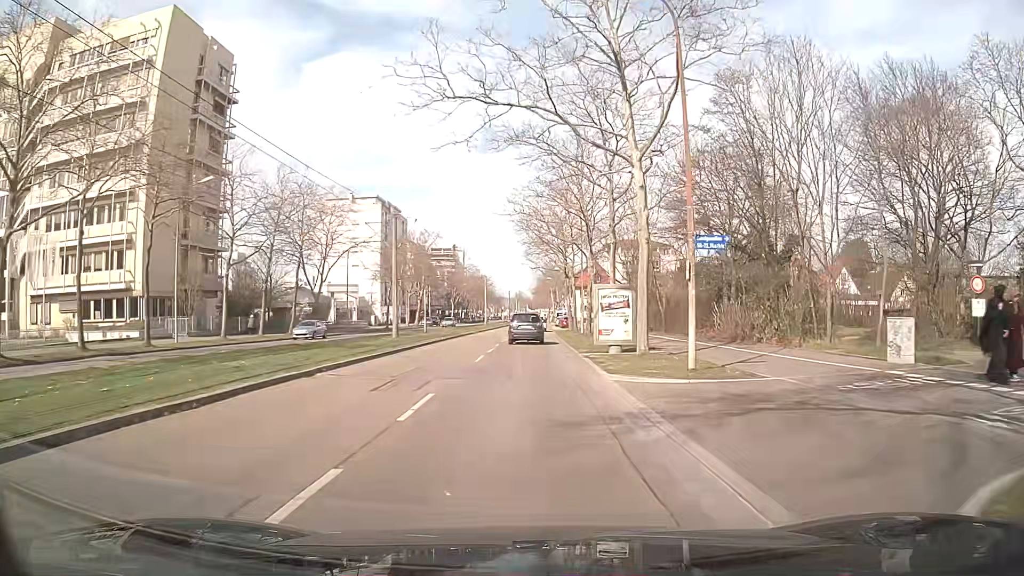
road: tertiary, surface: asphalt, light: Day
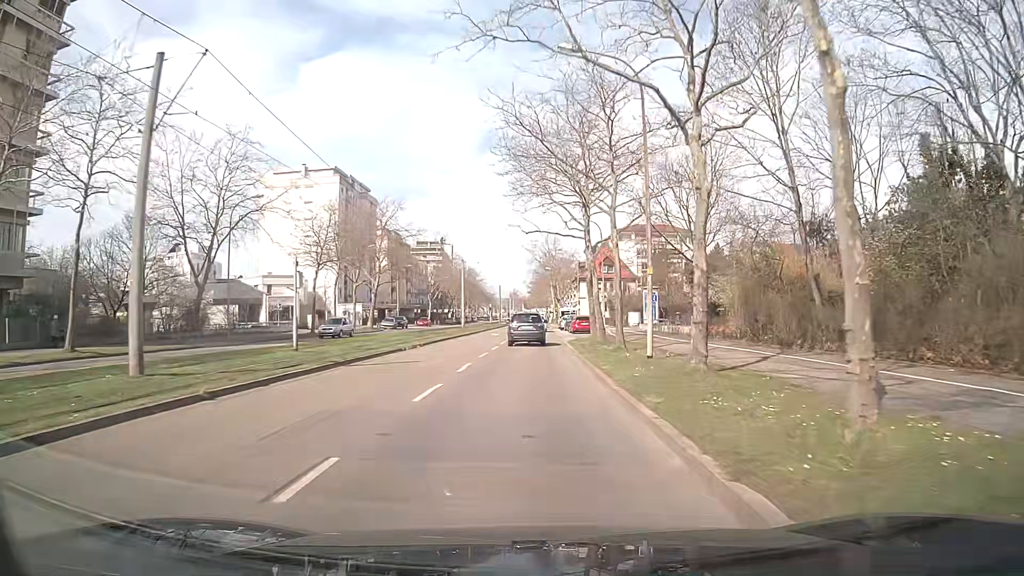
(+0.6, +28.0) m; +2°
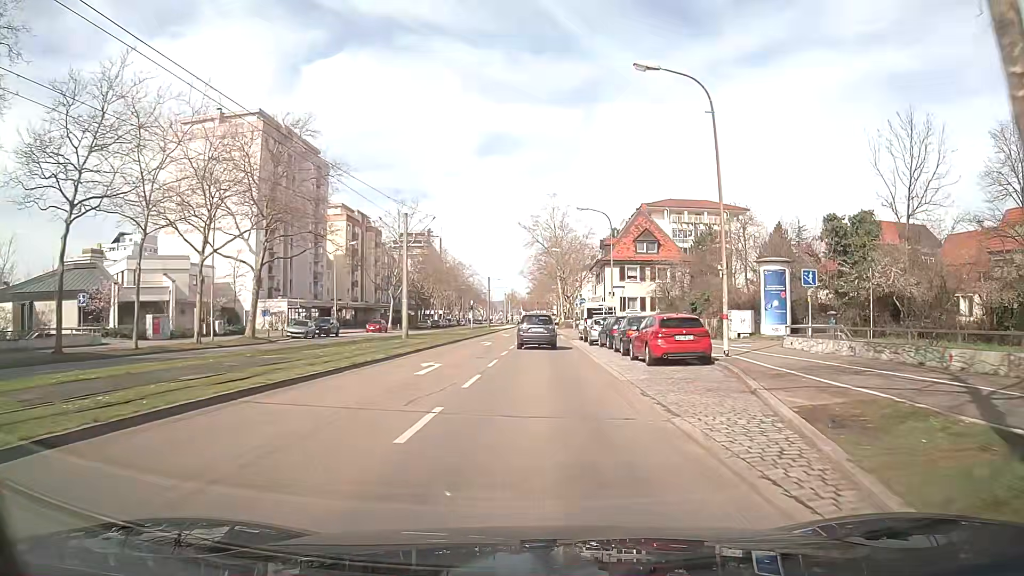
(-0.4, +33.7) m; 0°
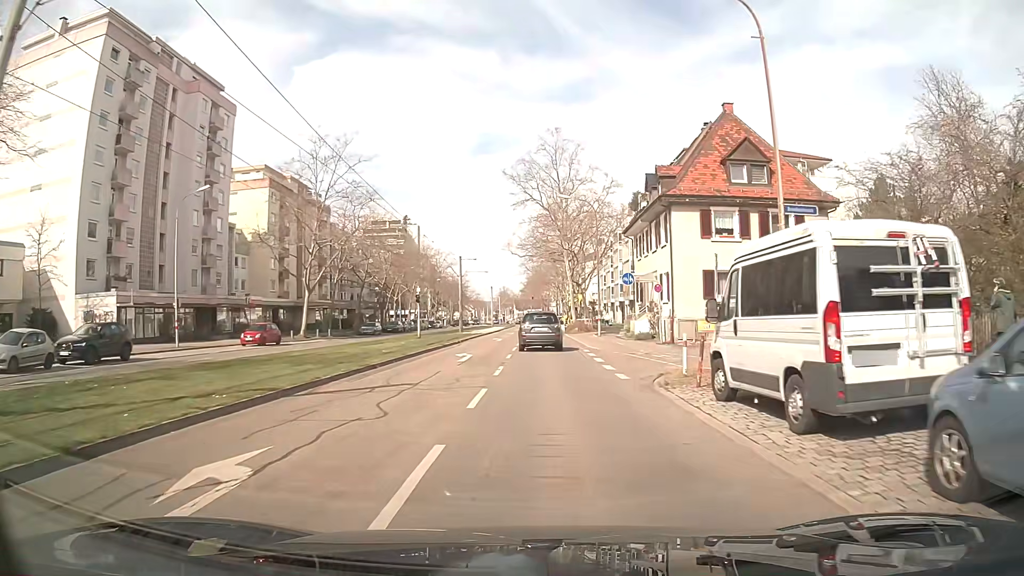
(-0.1, +32.9) m; 0°
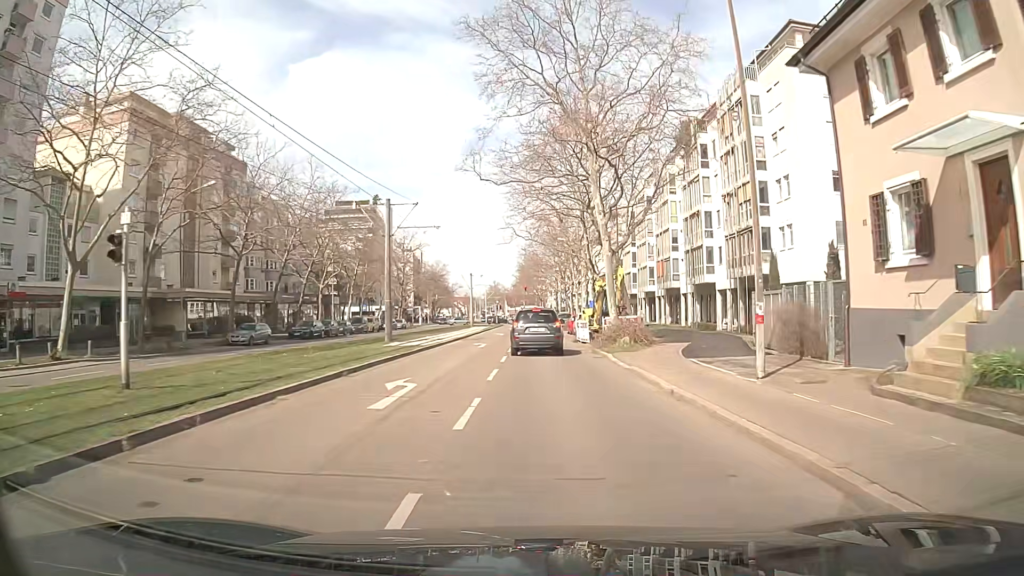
(+0.4, +31.7) m; +1°
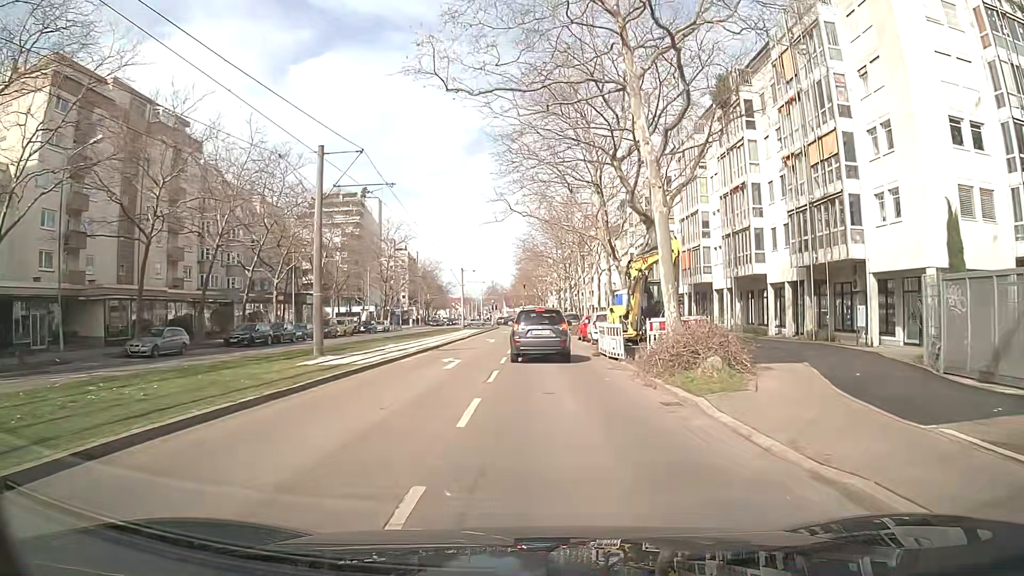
(0.0, +11.6) m; 0°
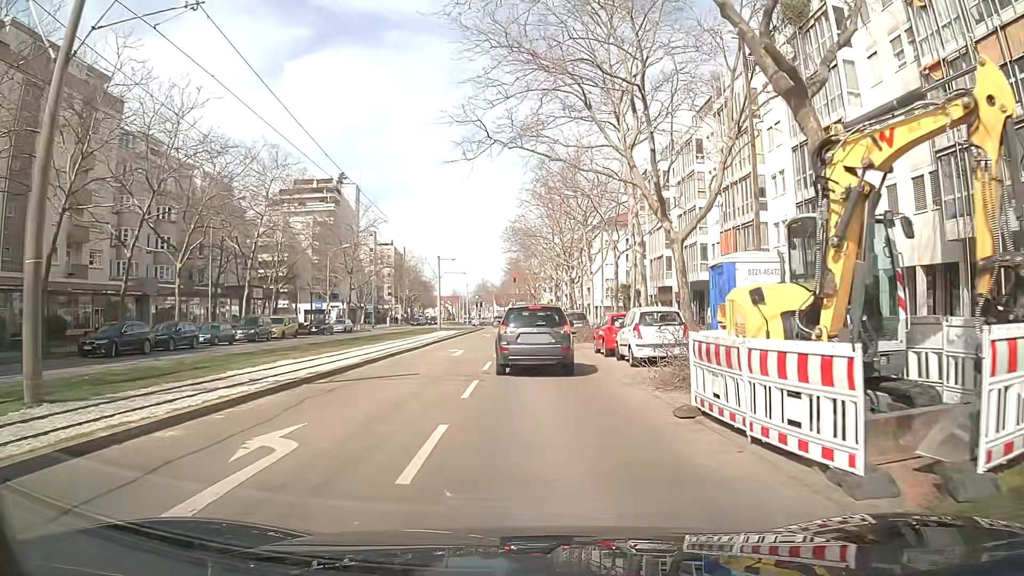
(+0.1, +14.4) m; +1°
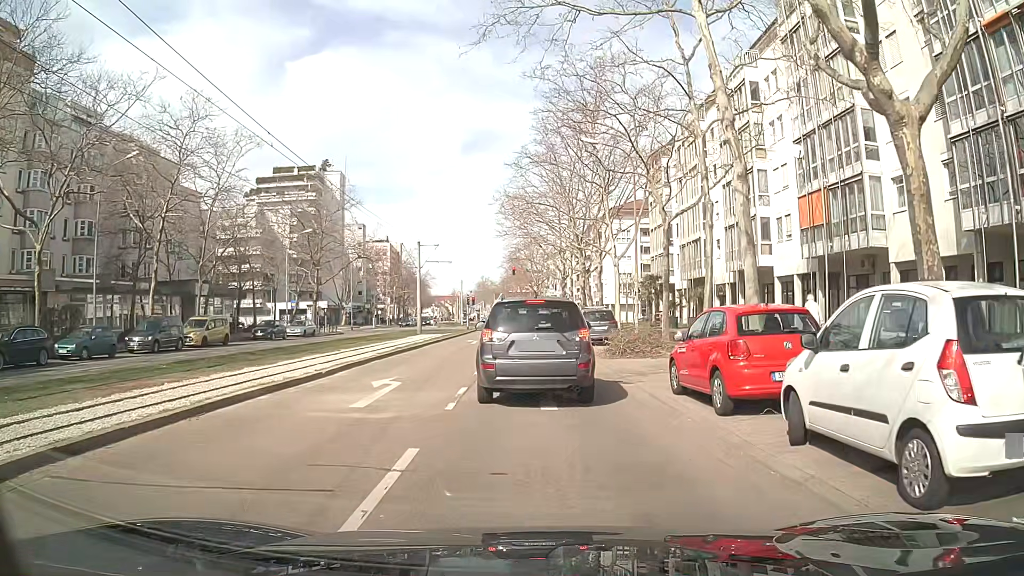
(+0.1, +13.1) m; -1°
